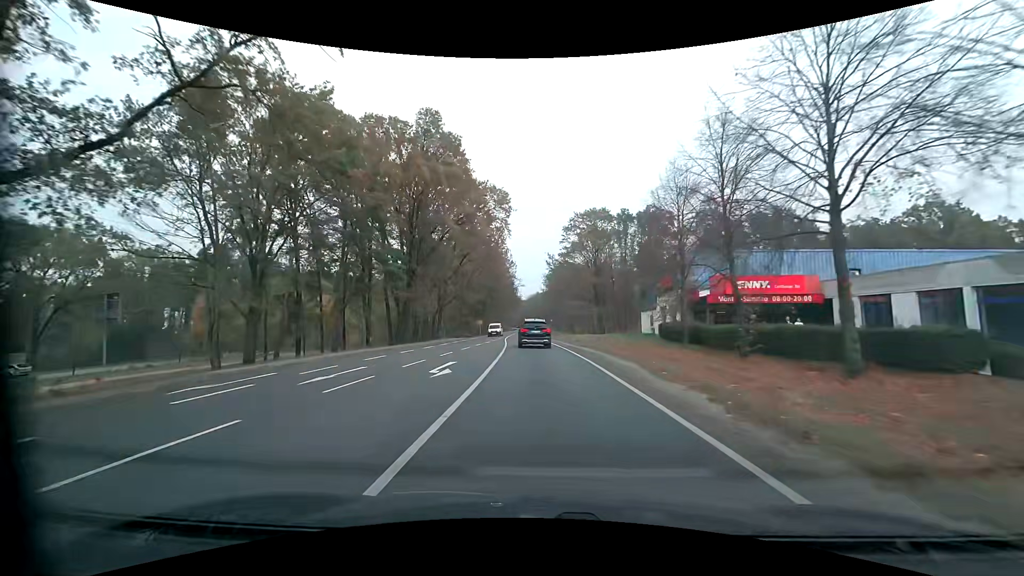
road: primary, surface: asphalt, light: Day
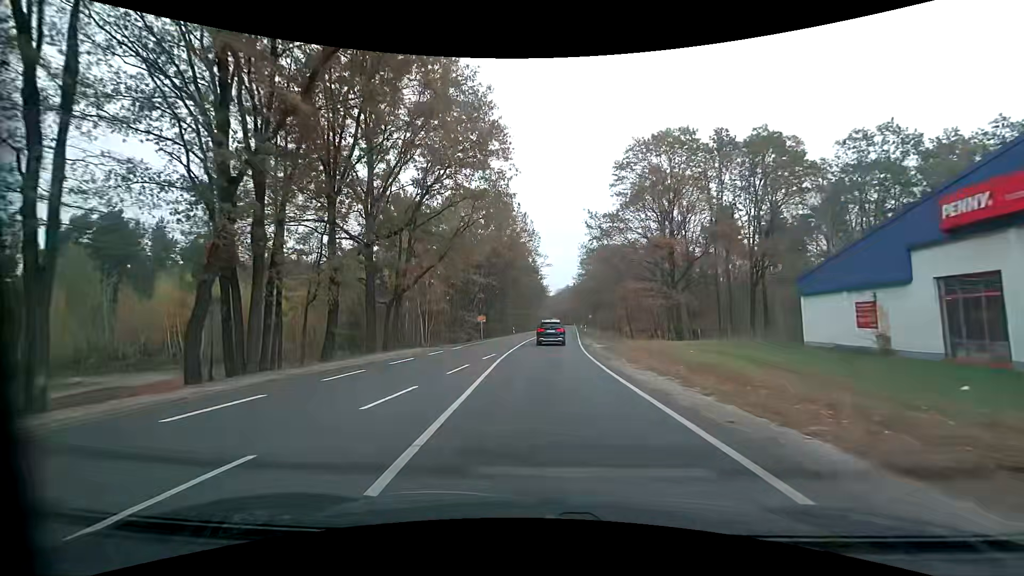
(-0.7, +32.2) m; -4°
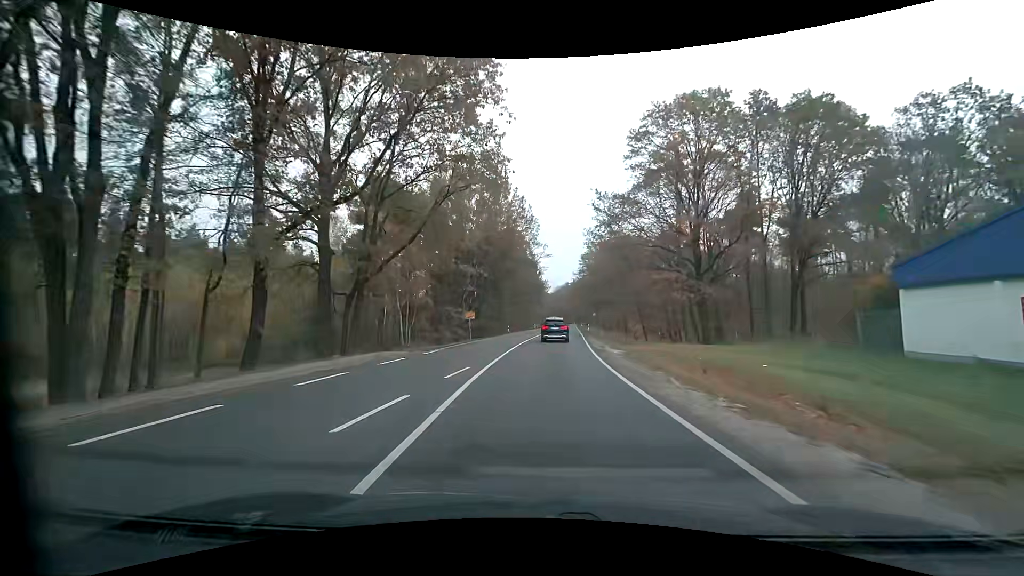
(0.0, +8.1) m; 0°
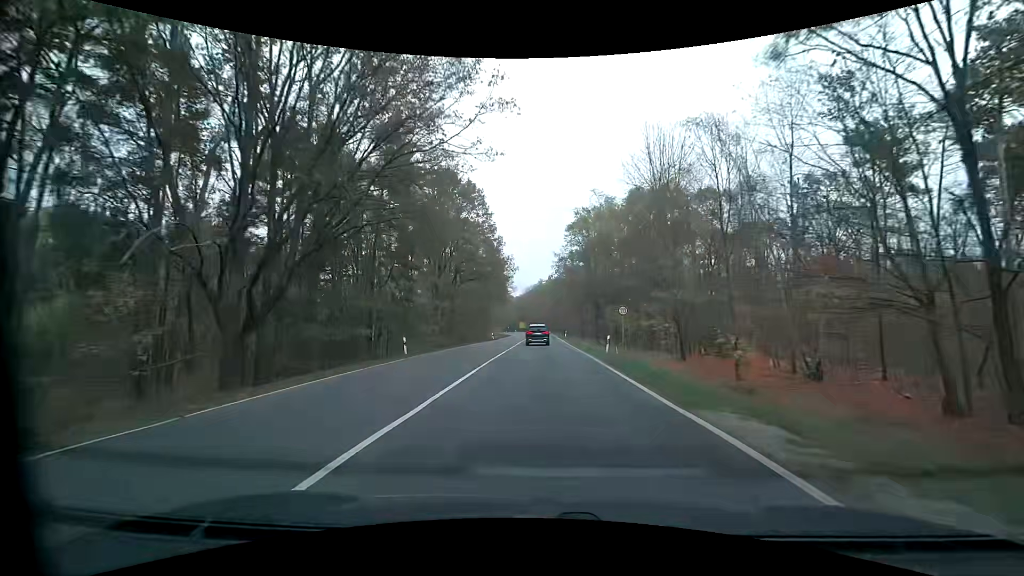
(+1.4, +43.7) m; +3°
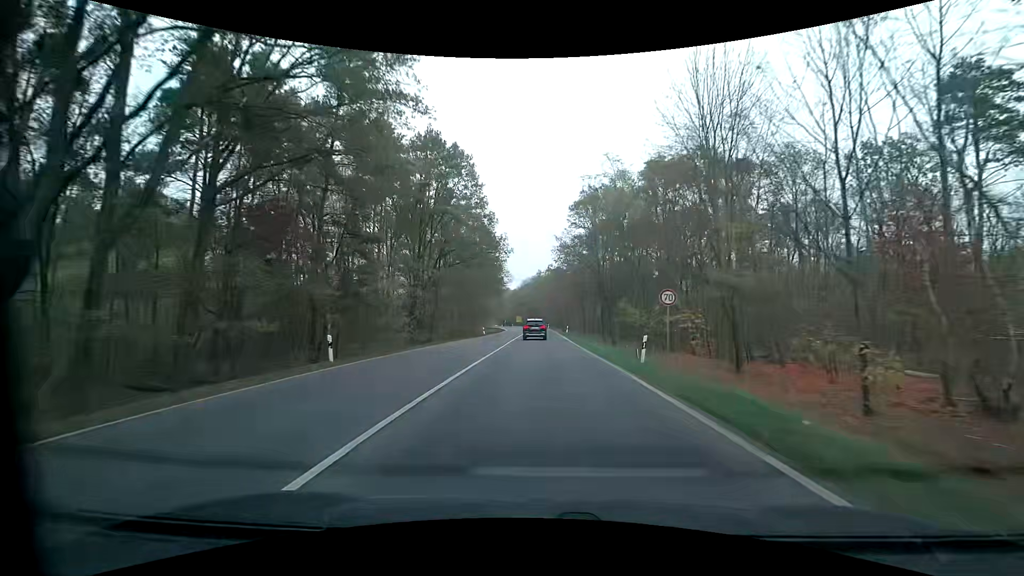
(0.0, +10.0) m; 0°
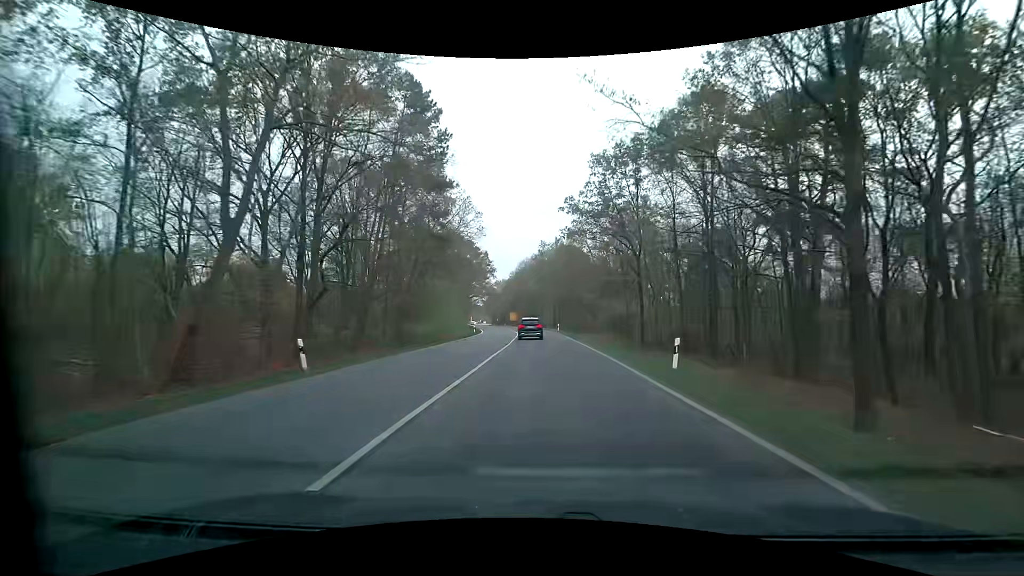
(-0.1, +53.1) m; 0°
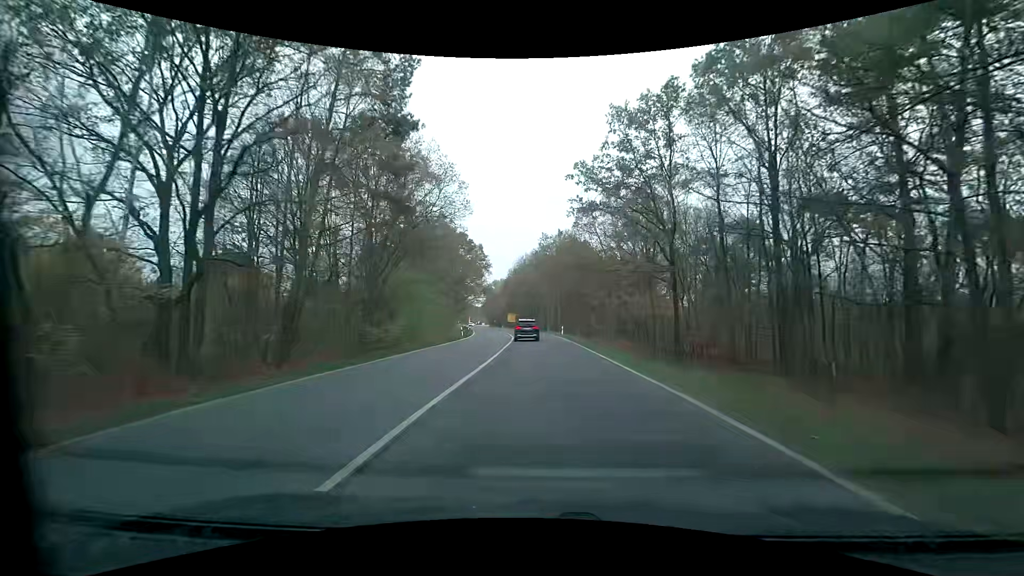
(-0.1, +10.6) m; -1°
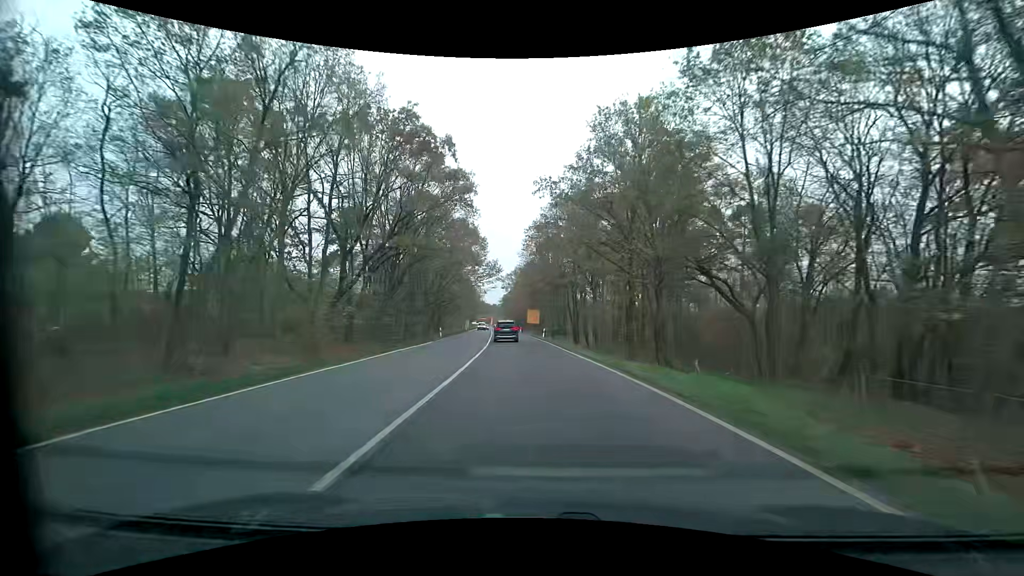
(-0.6, +52.4) m; -3°
(0, +10) (-1, +20) (-1, +30) (-2, +40) (-3, +50) (-4, +60) (-5, +70) (-6, +80) (-7, +90) (-7, +100) m
